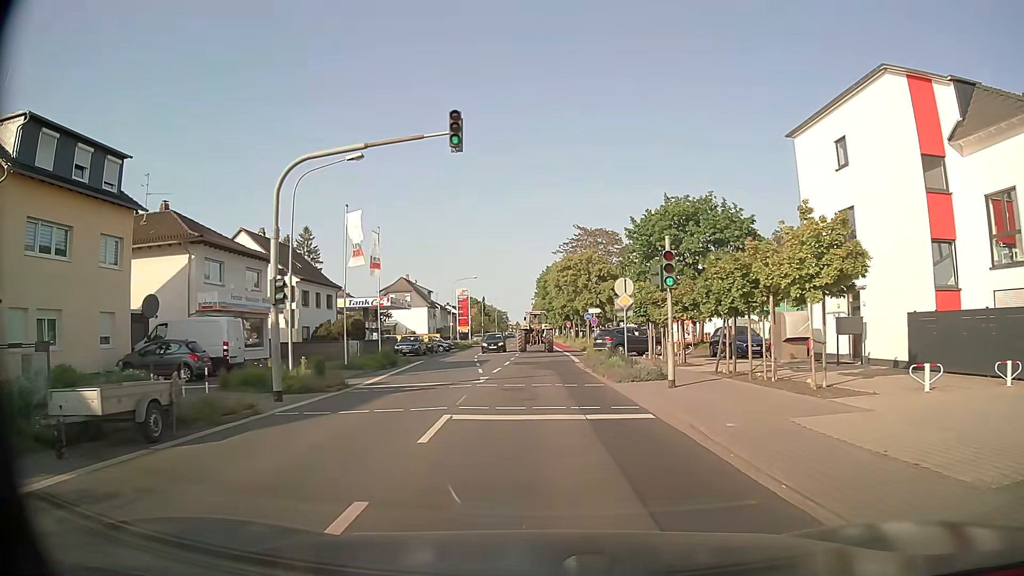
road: tertiary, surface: asphalt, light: Day
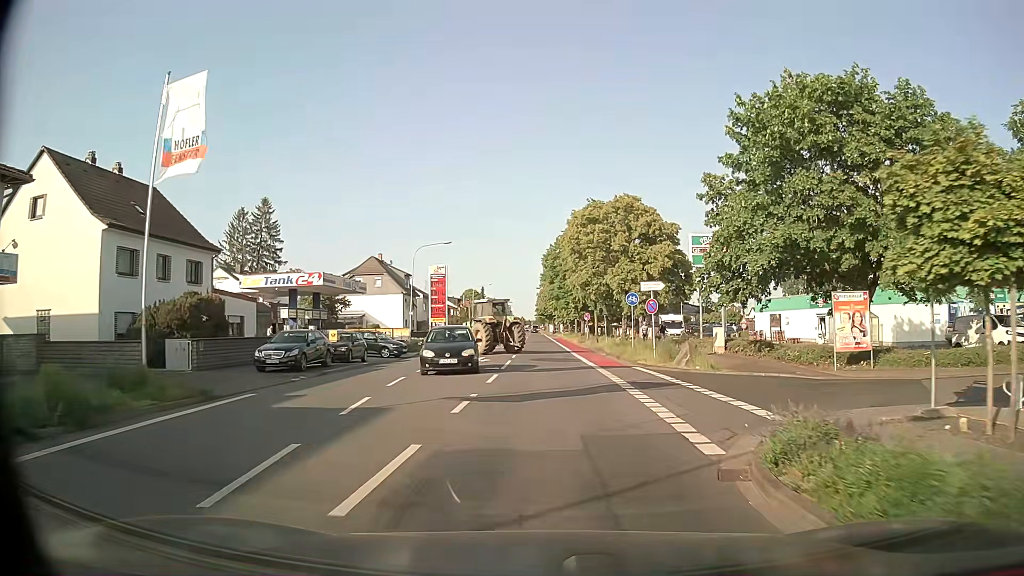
(-0.2, +25.4) m; -1°
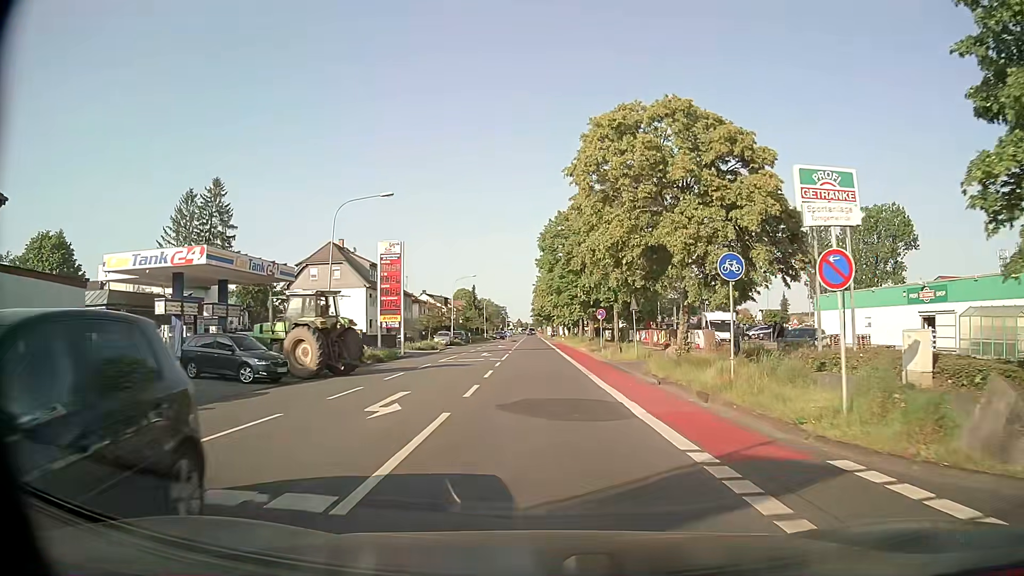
(+0.3, +17.9) m; +1°
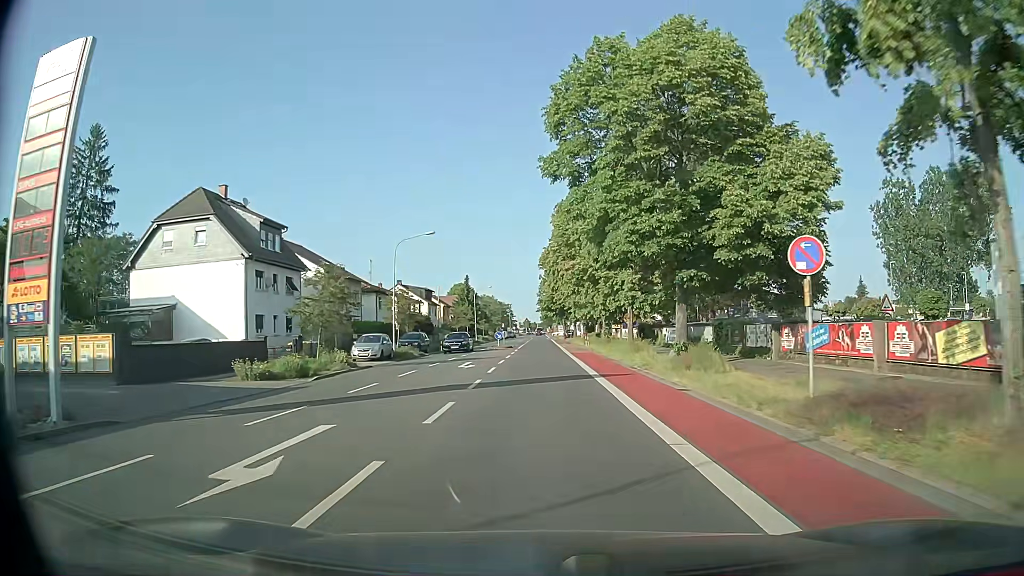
(-0.2, +32.9) m; 0°
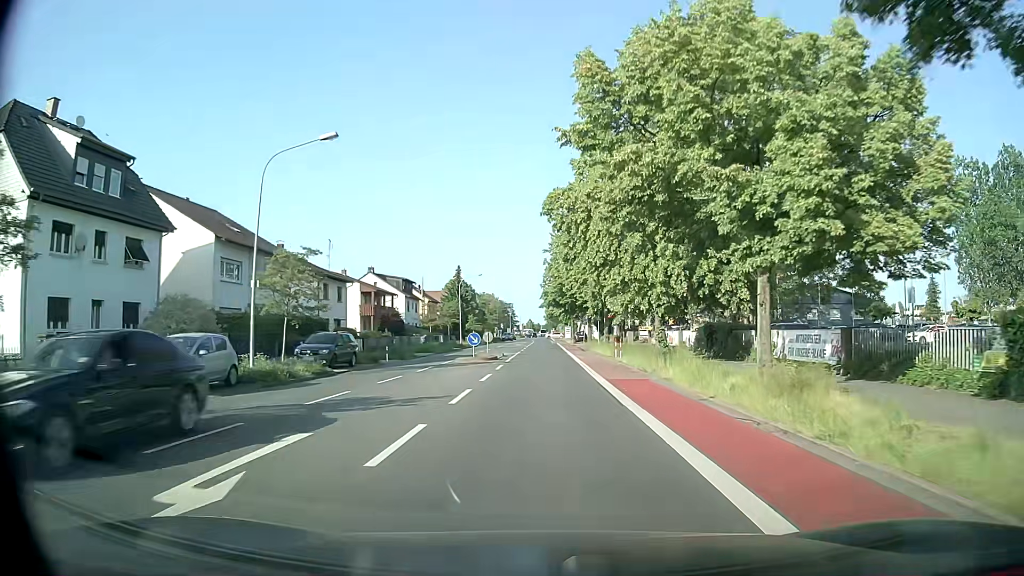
(-0.2, +21.2) m; 0°
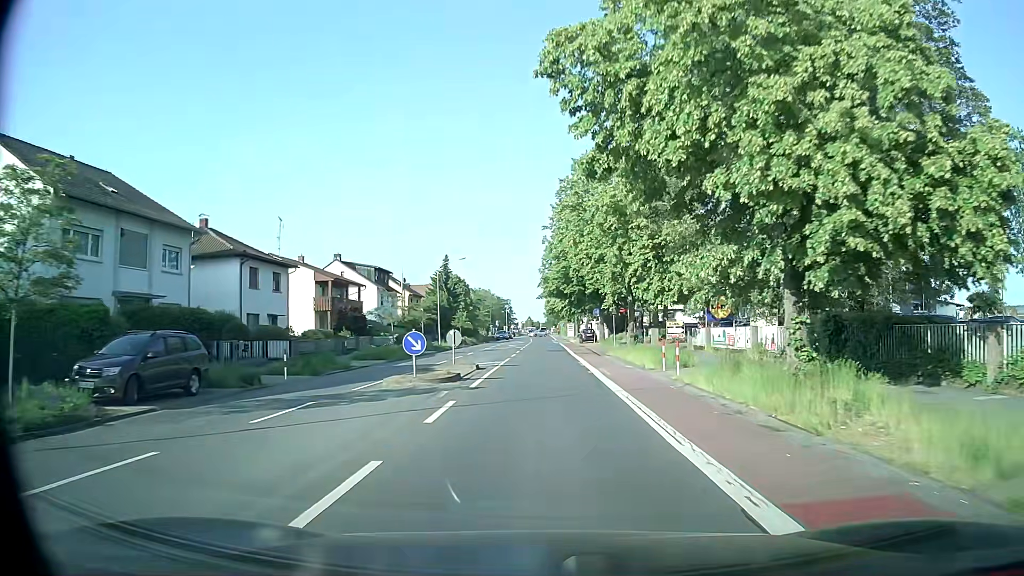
(-0.1, +14.8) m; -1°
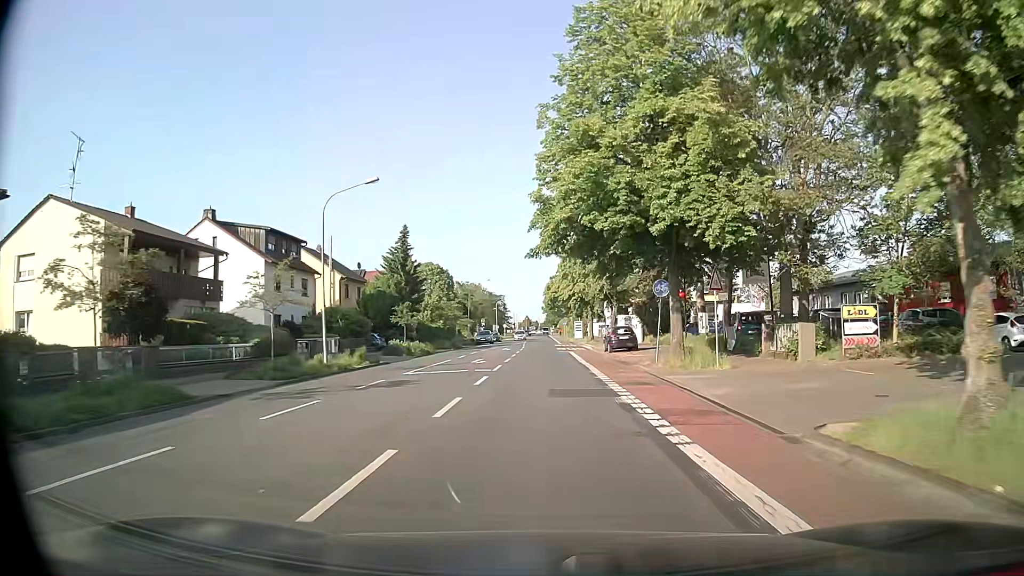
(+0.2, +30.5) m; +1°
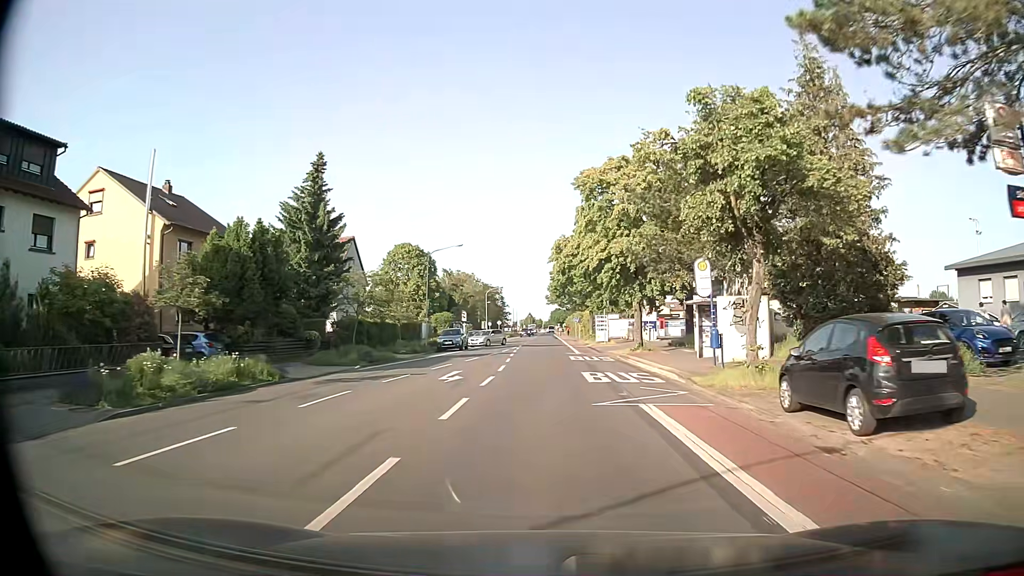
(-0.2, +30.8) m; -1°
(0, +10) (0, +20) (0, +30) (0, +40) (0, +50) (+1, +60) (+1, +70) (+1, +80) (+1, +90) (+1, +100) m
